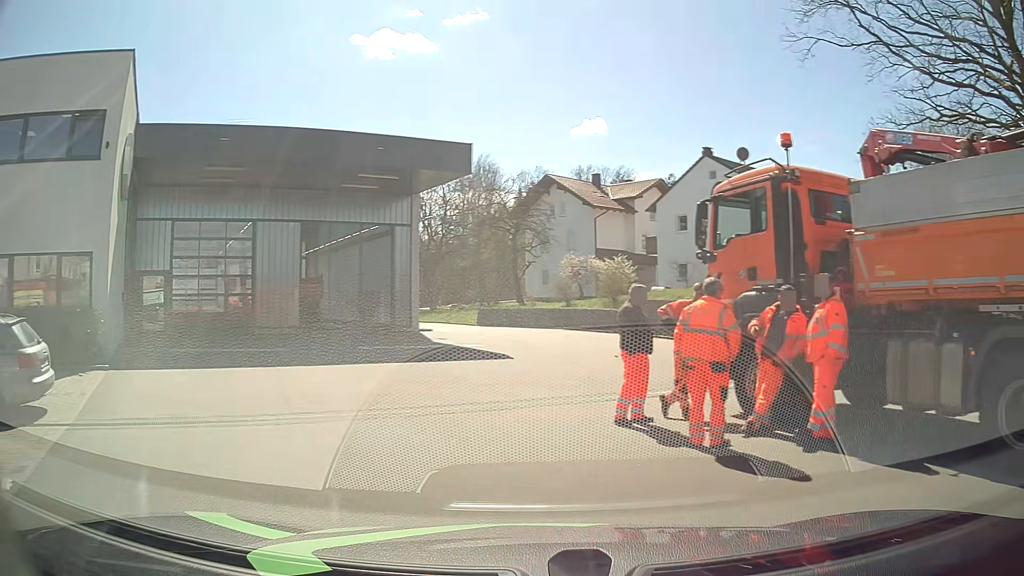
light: Day
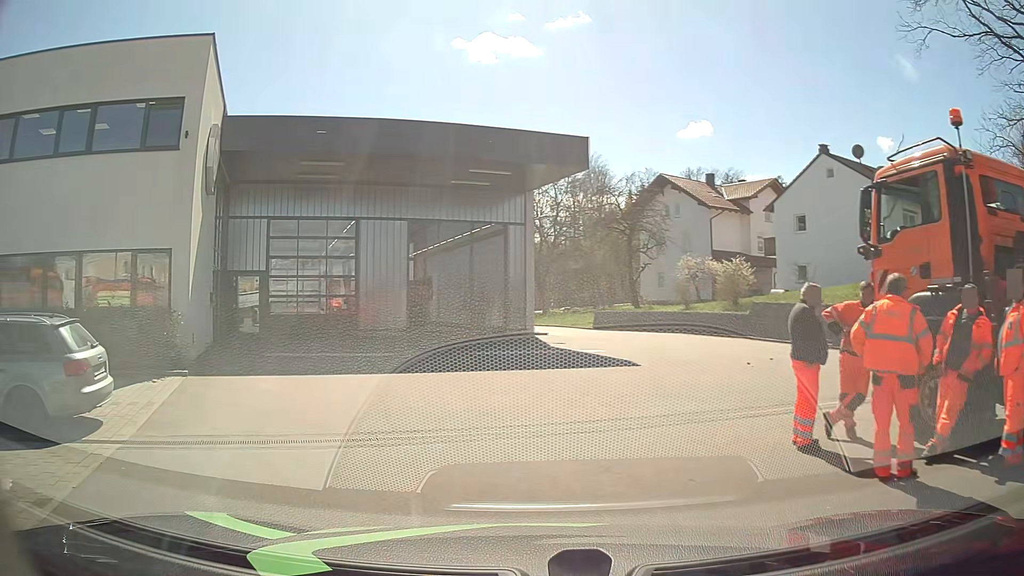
(-0.2, +1.4) m; -11°
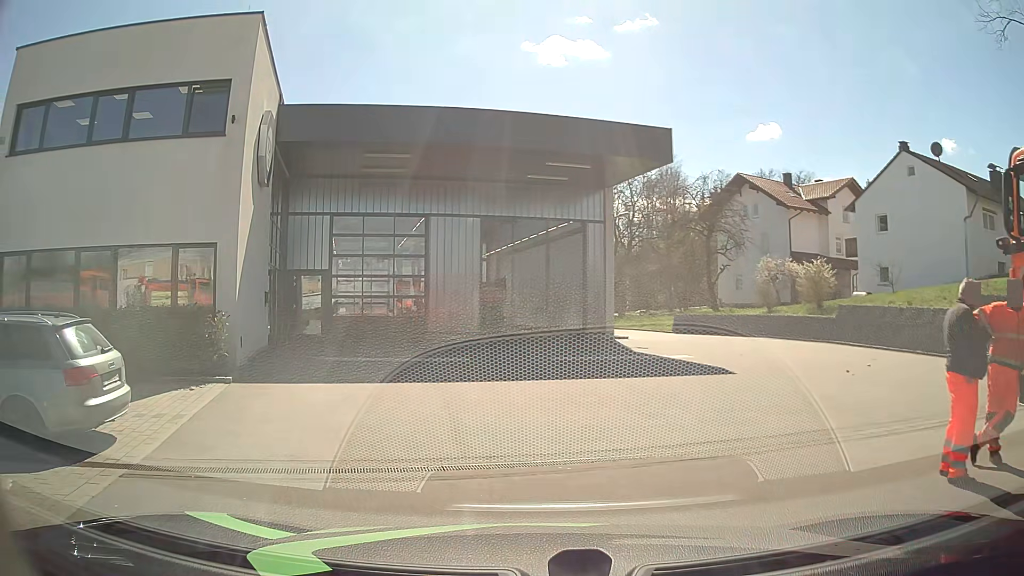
(-0.1, +1.5) m; -6°
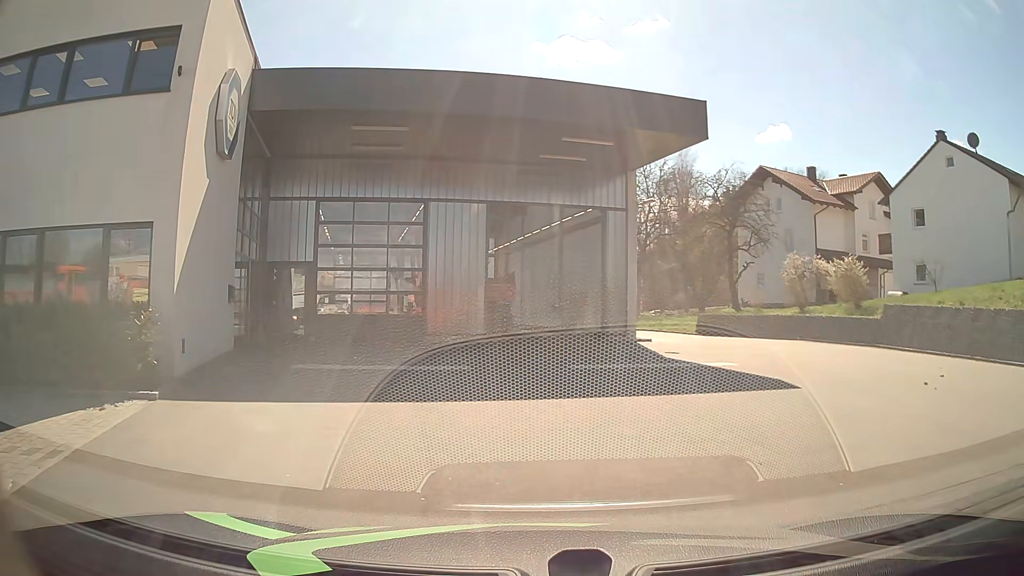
(-0.1, +3.0) m; -2°
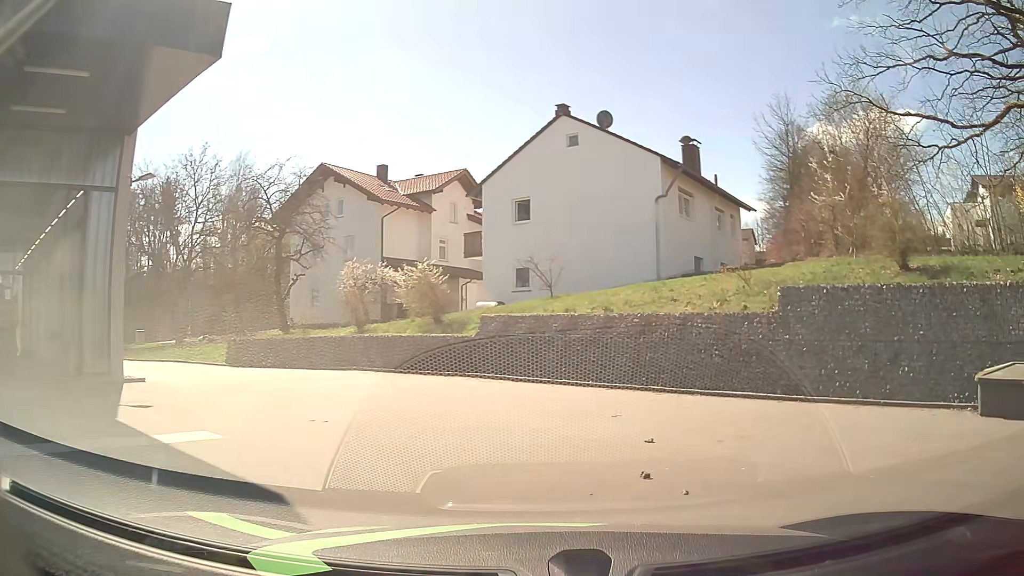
(+2.3, +7.3) m; +38°
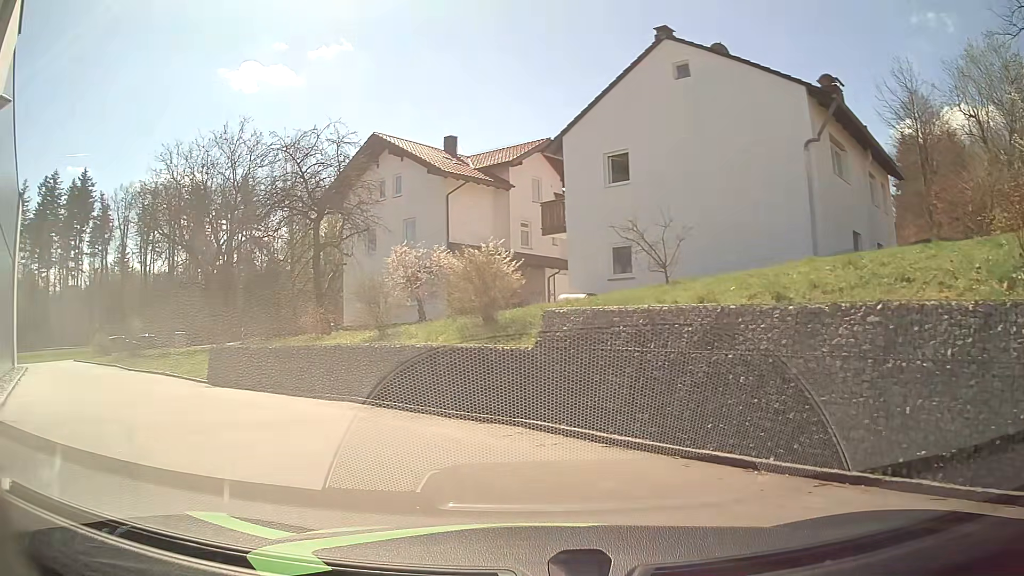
(+0.3, +8.1) m; -9°
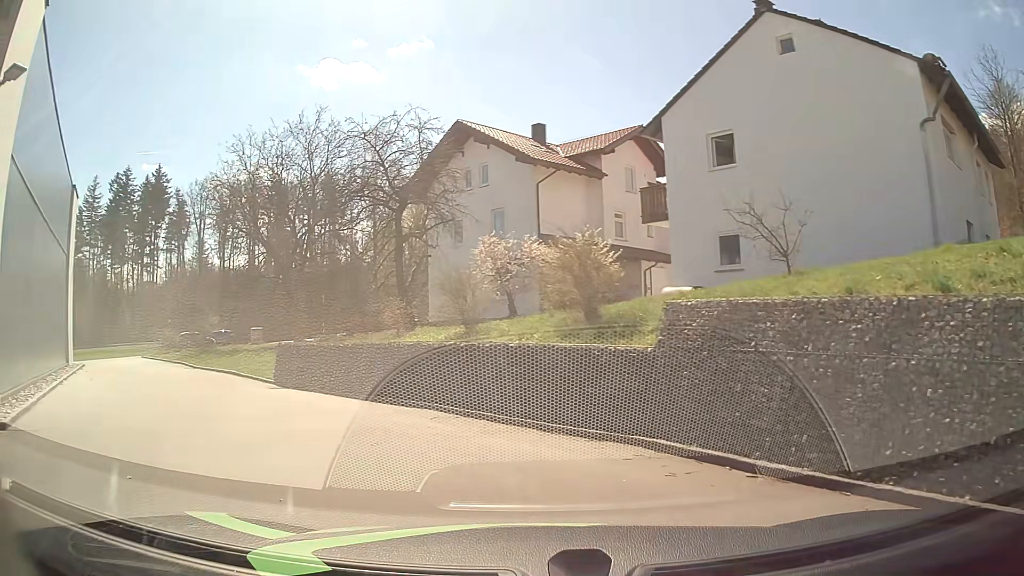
(-0.1, +1.7) m; -6°
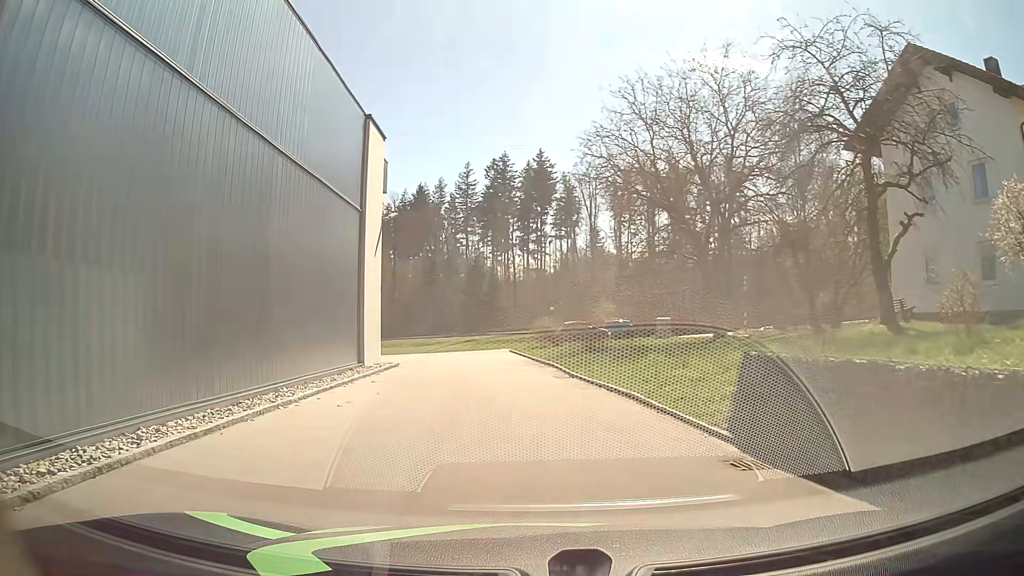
(-3.6, +9.0) m; -37°
